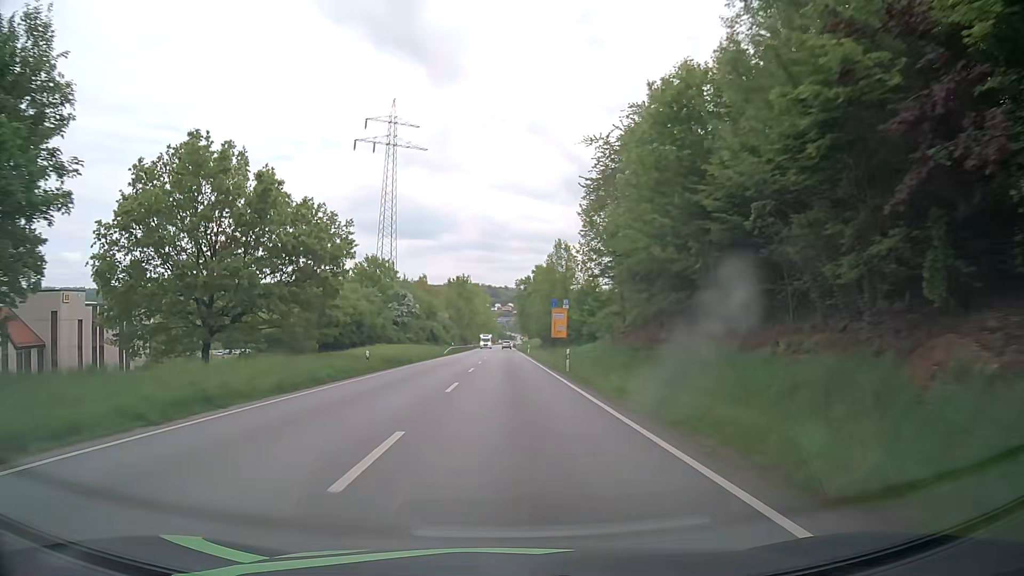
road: primary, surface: asphalt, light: Day
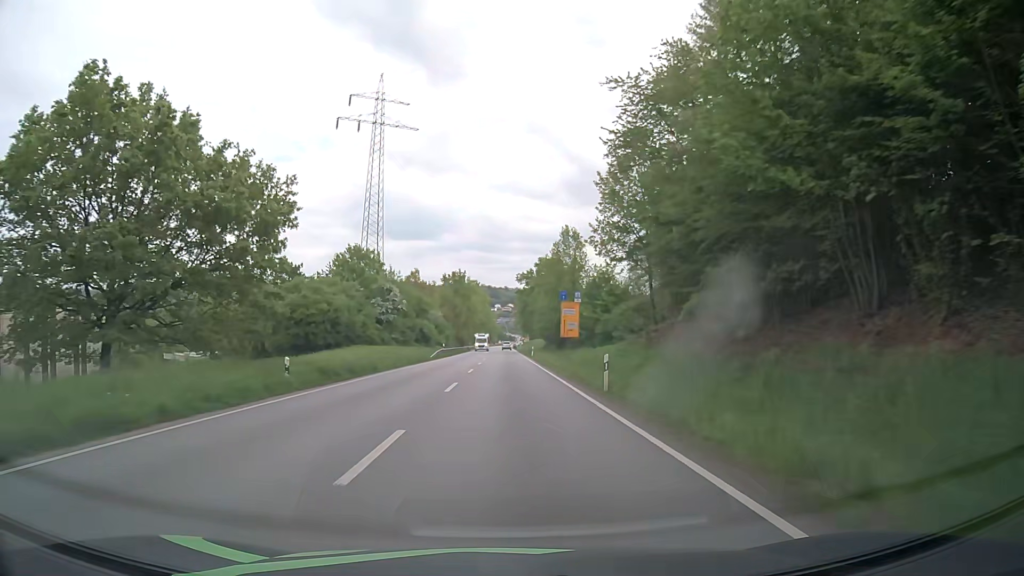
(0.0, +11.7) m; 0°
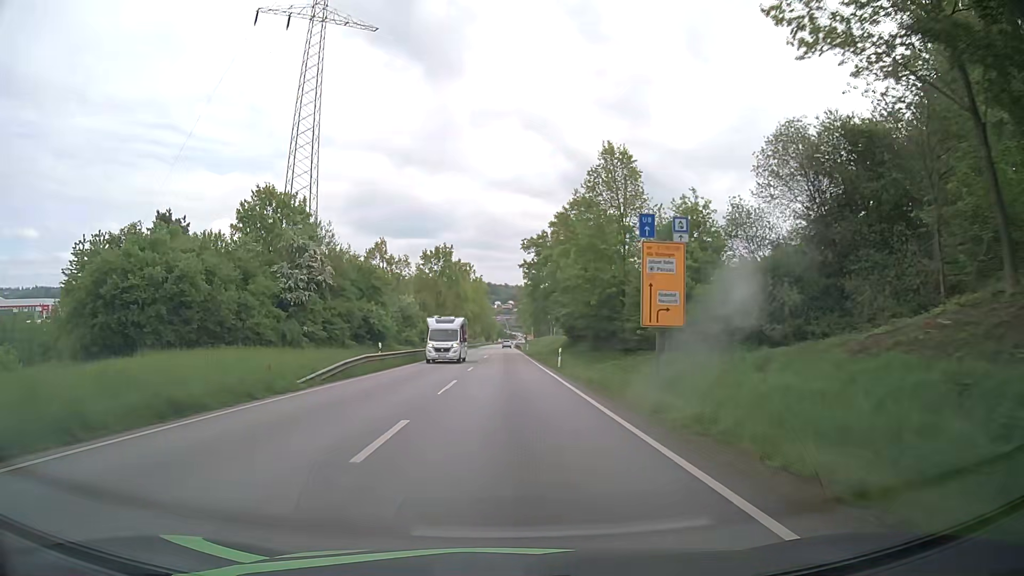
(0.0, +34.8) m; 0°
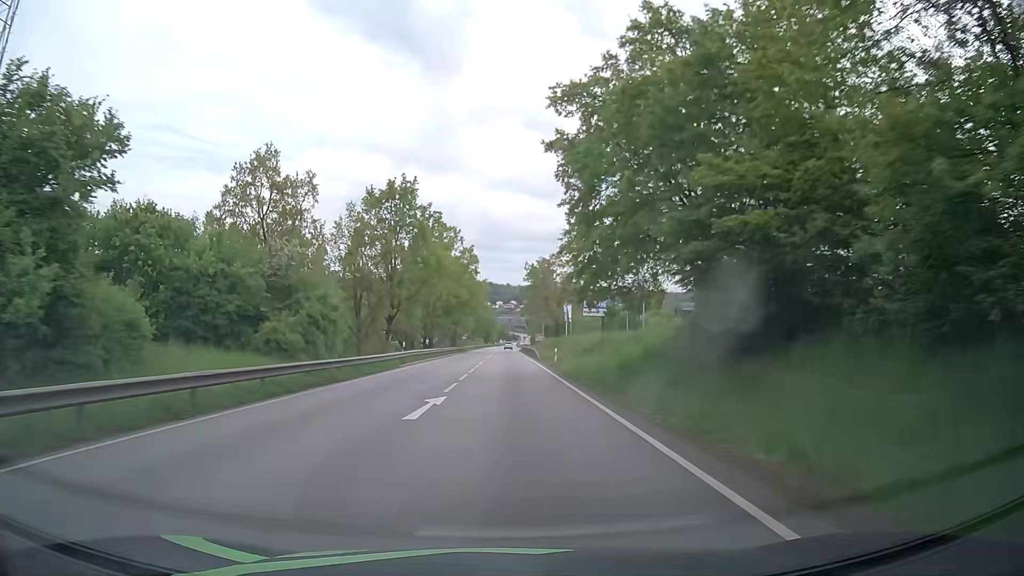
(+0.2, +44.9) m; 0°
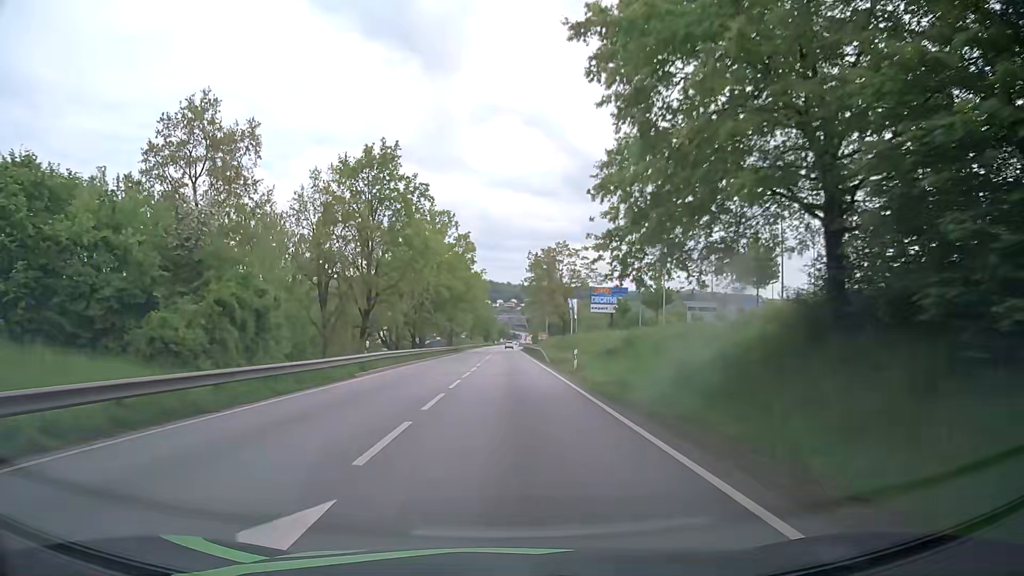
(0.0, +10.9) m; 0°
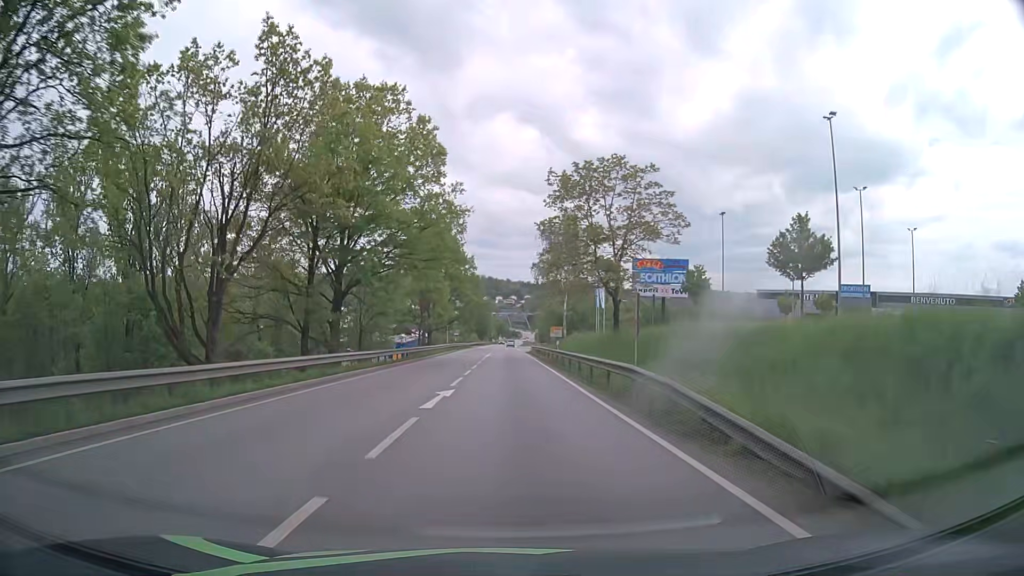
(+0.1, +41.3) m; 0°
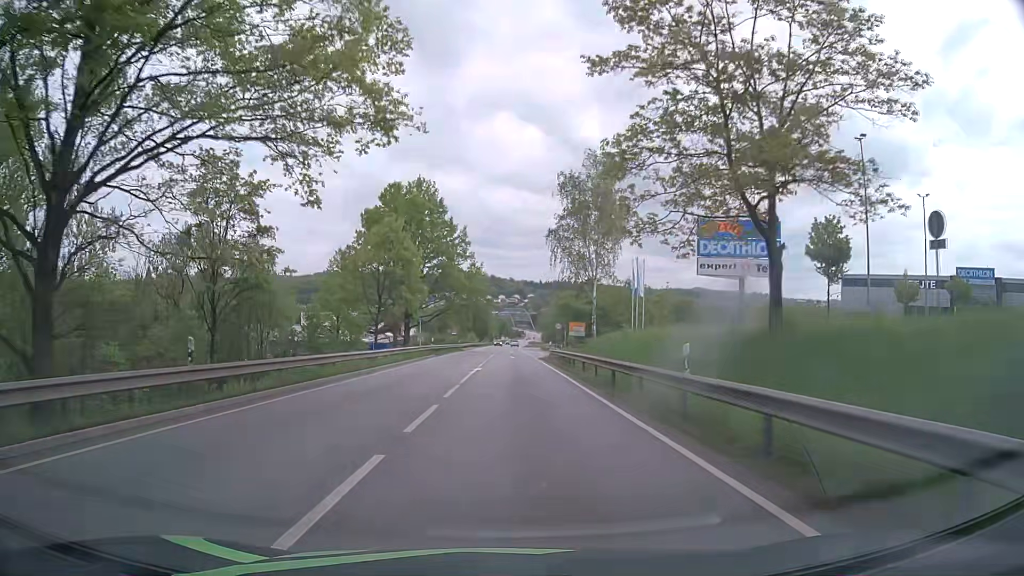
(-0.1, +27.7) m; 0°
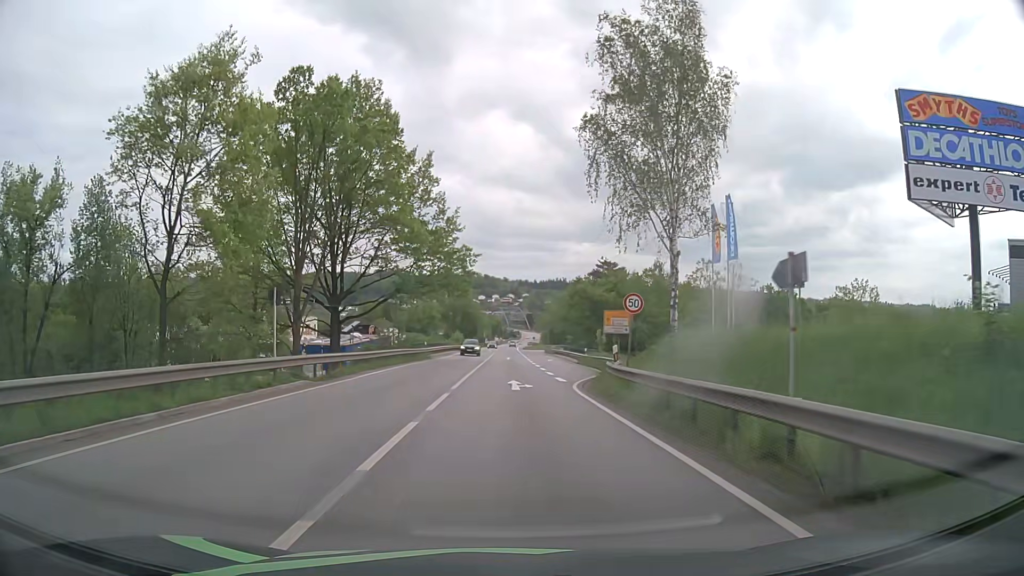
(+0.2, +32.2) m; +1°
(0, +10) (0, +20) (0, +30) (0, +40) (0, +50) (0, +60) (0, +70) (0, +80) (0, +90) (0, +100) m
